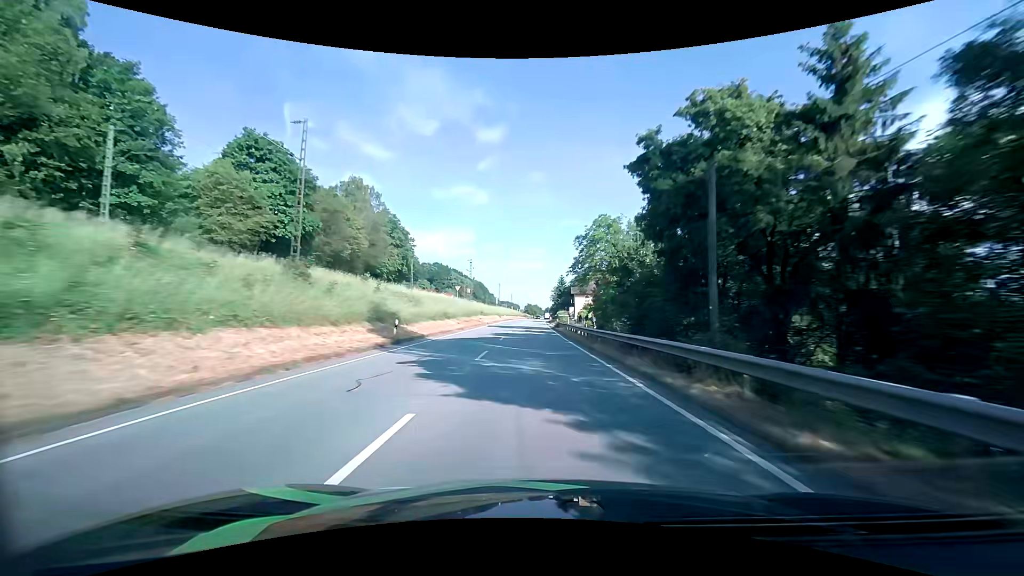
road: primary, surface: asphalt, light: Day
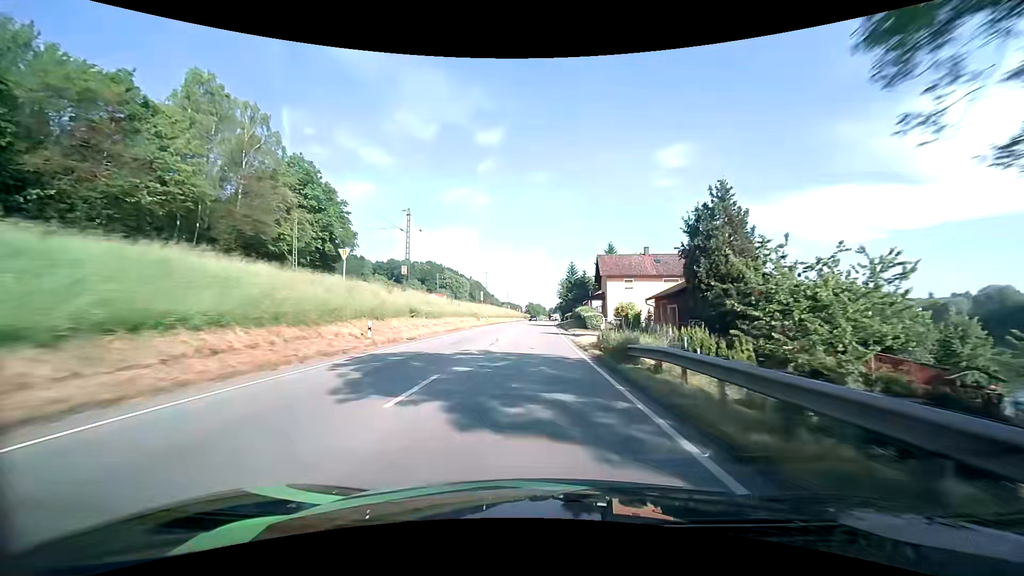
(-0.2, +44.4) m; 0°
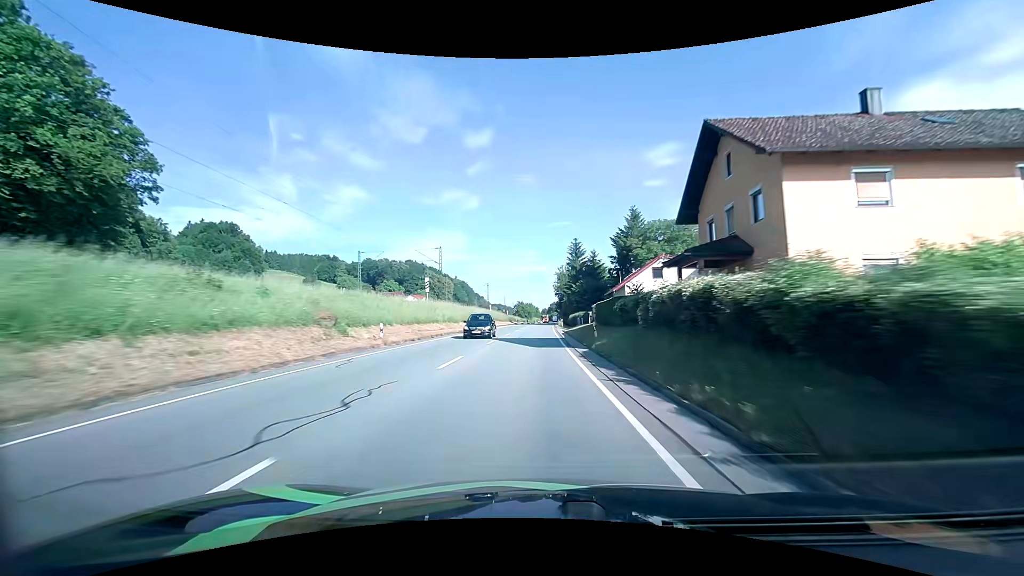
(+0.1, +43.3) m; +1°
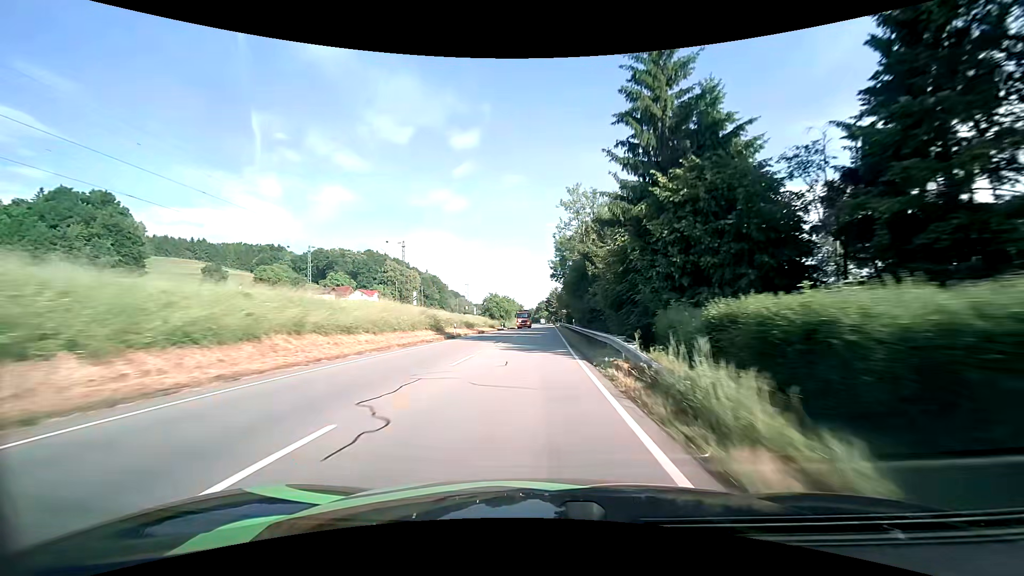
(+0.5, +71.9) m; +1°
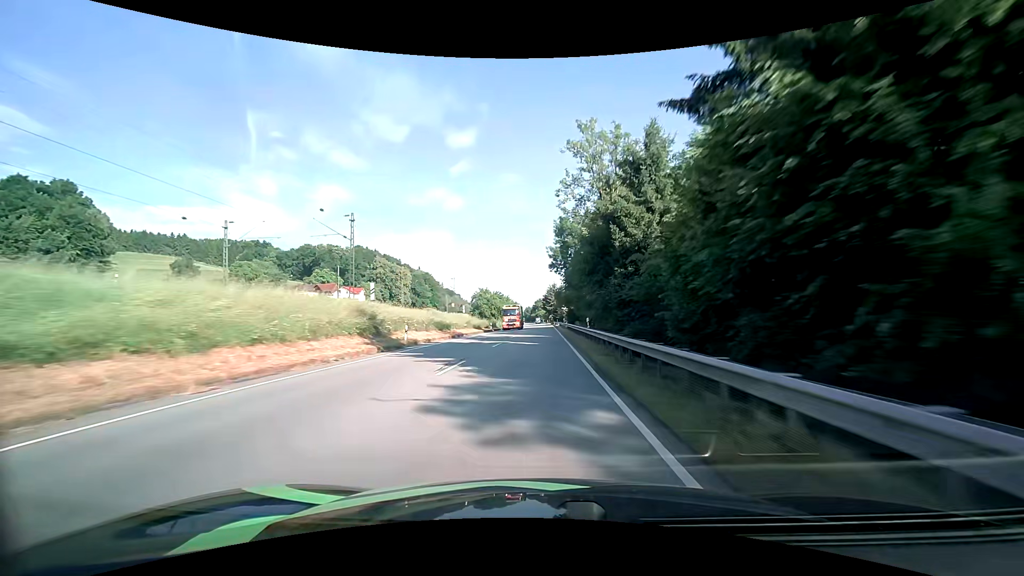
(0.0, +14.7) m; +1°
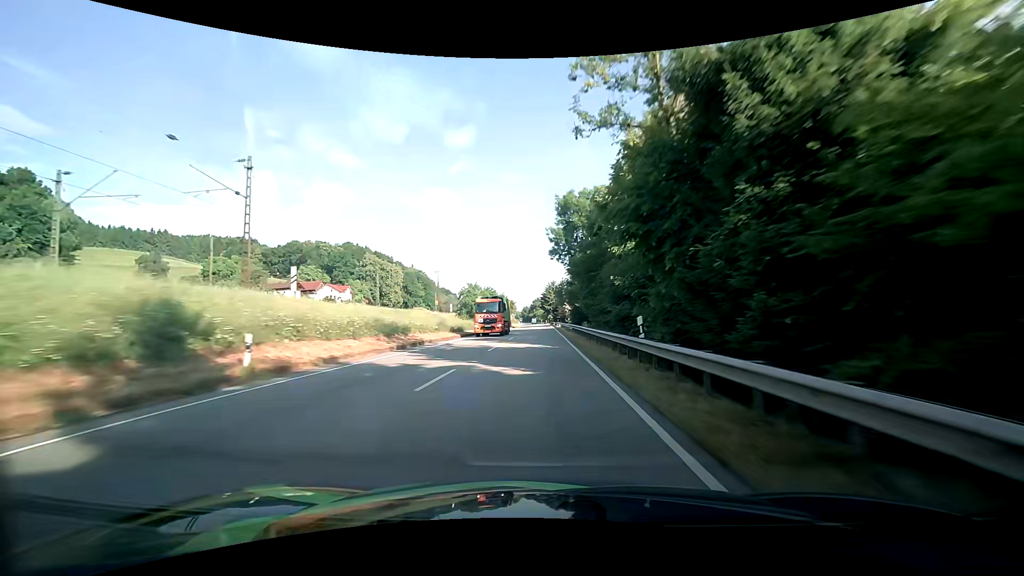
(-0.1, +15.0) m; 0°
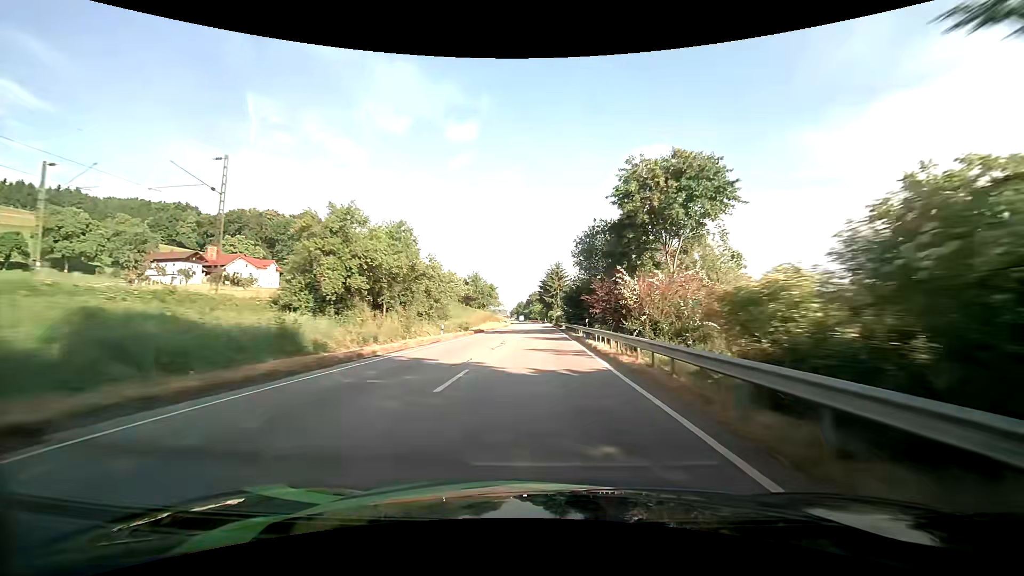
(+0.6, +61.8) m; +1°
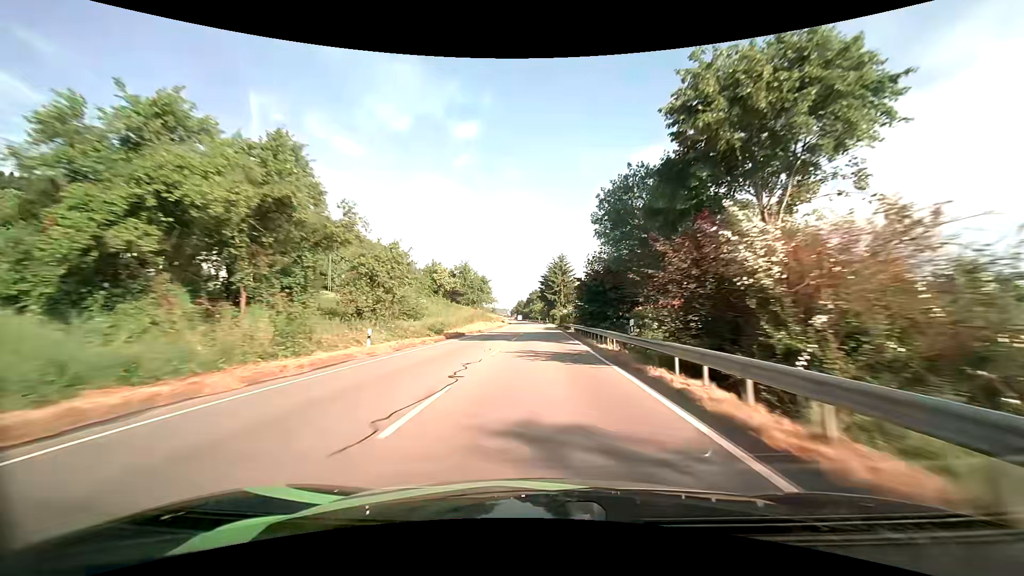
(+0.1, +15.8) m; 0°
(0, +10) (0, +20) (0, +30) (0, +40) (0, +50) (0, +60) (-1, +70) (-1, +80) (-1, +90) (-1, +100) m
